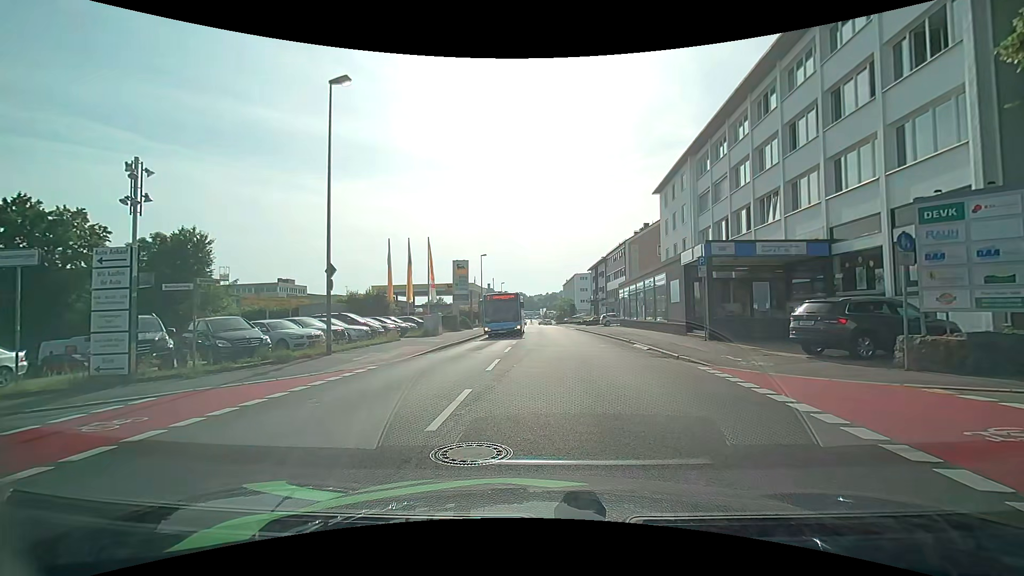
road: tertiary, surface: asphalt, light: Day
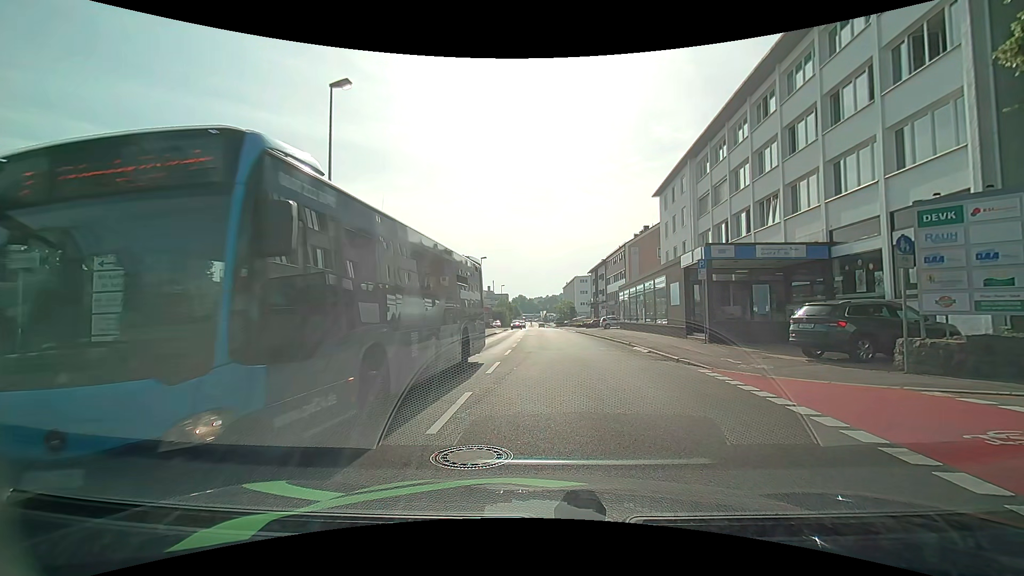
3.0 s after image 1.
(0.0, +0.1) m; 0°
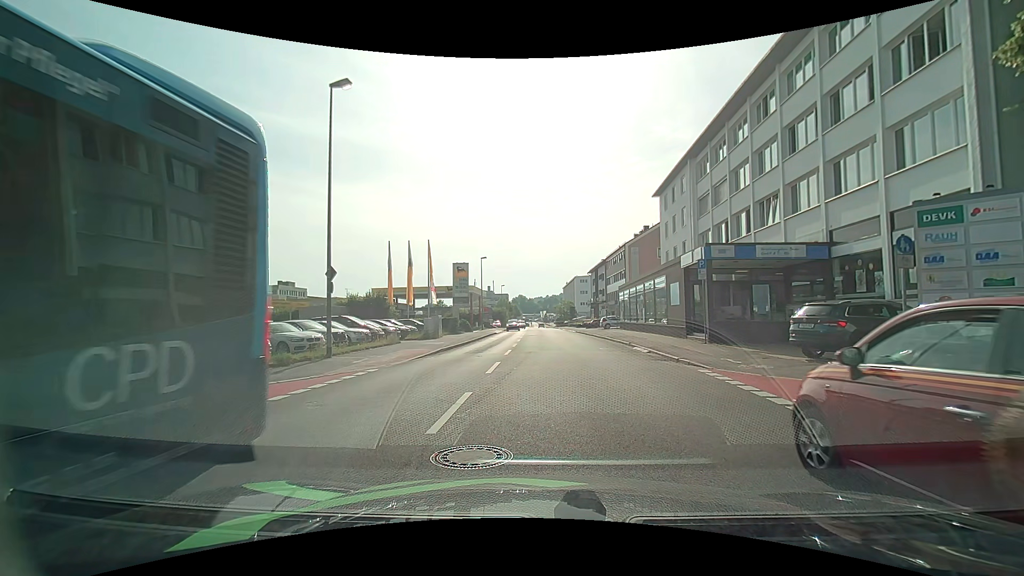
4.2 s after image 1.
(0.0, 0.0) m; 0°
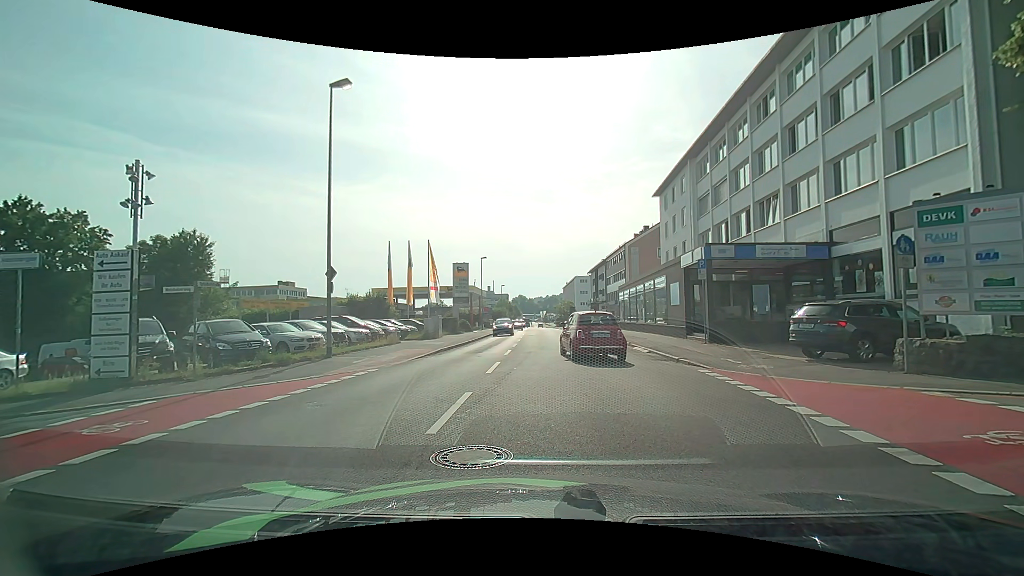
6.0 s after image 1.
(0.0, 0.0) m; 0°
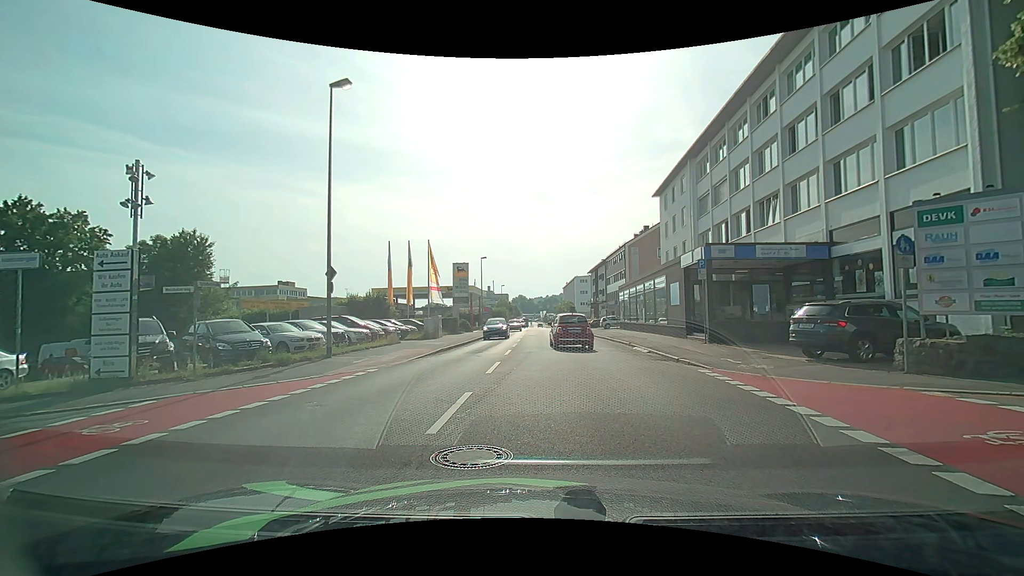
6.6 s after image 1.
(0.0, 0.0) m; 0°
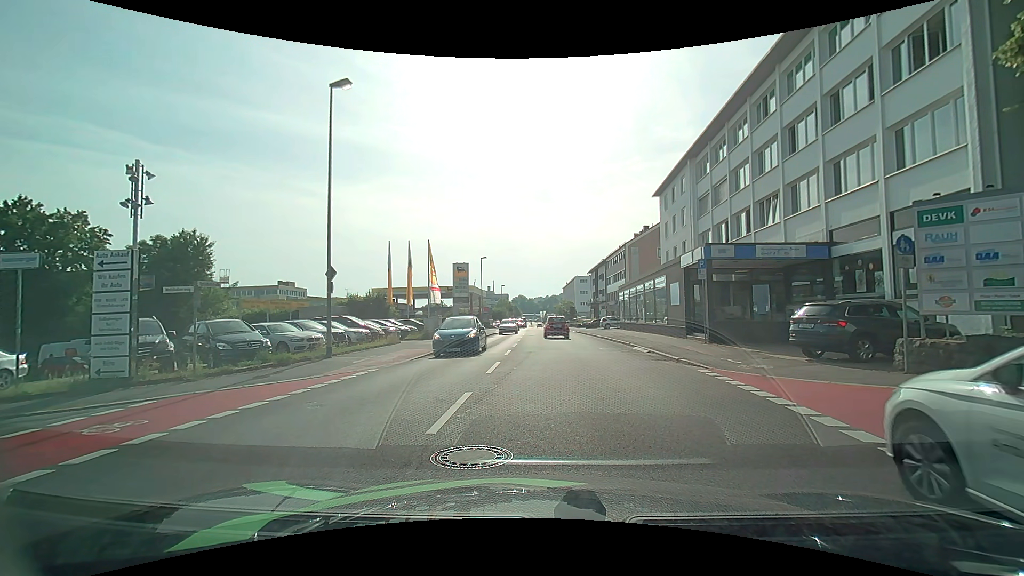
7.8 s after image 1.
(0.0, 0.0) m; 0°
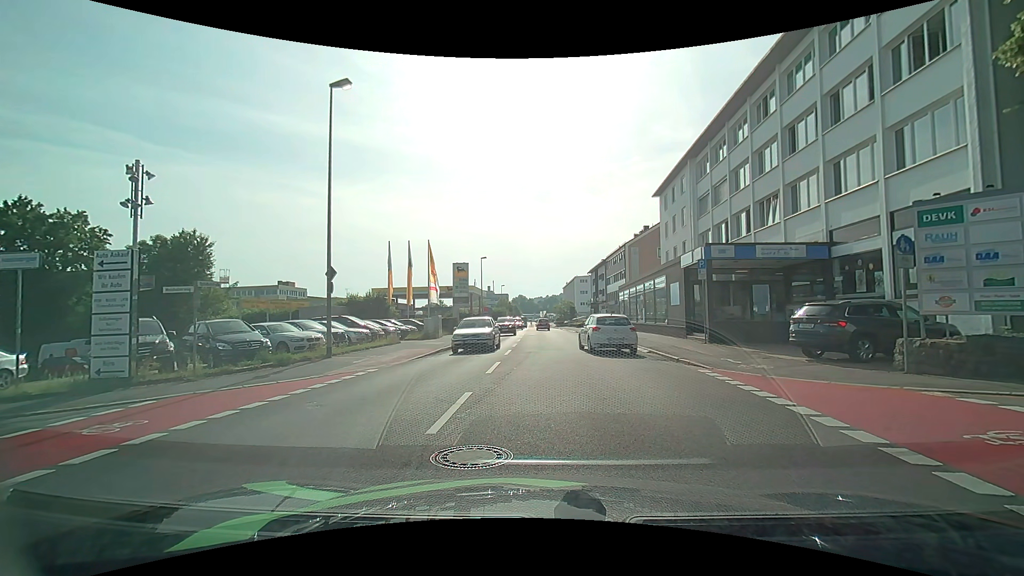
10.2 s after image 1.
(0.0, 0.0) m; 0°
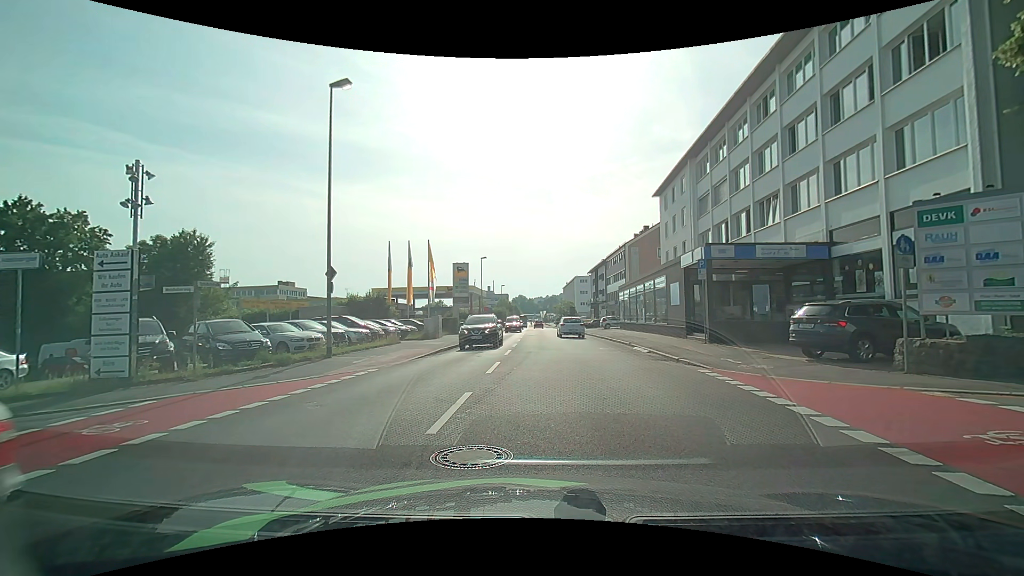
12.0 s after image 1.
(0.0, 0.0) m; 0°
(-5, +8) (-14, +9) (-24, +9) (-34, +9) (-44, +9) (-54, +9) (-64, +9) (-74, +9) (-84, +8) (-94, +7) m
